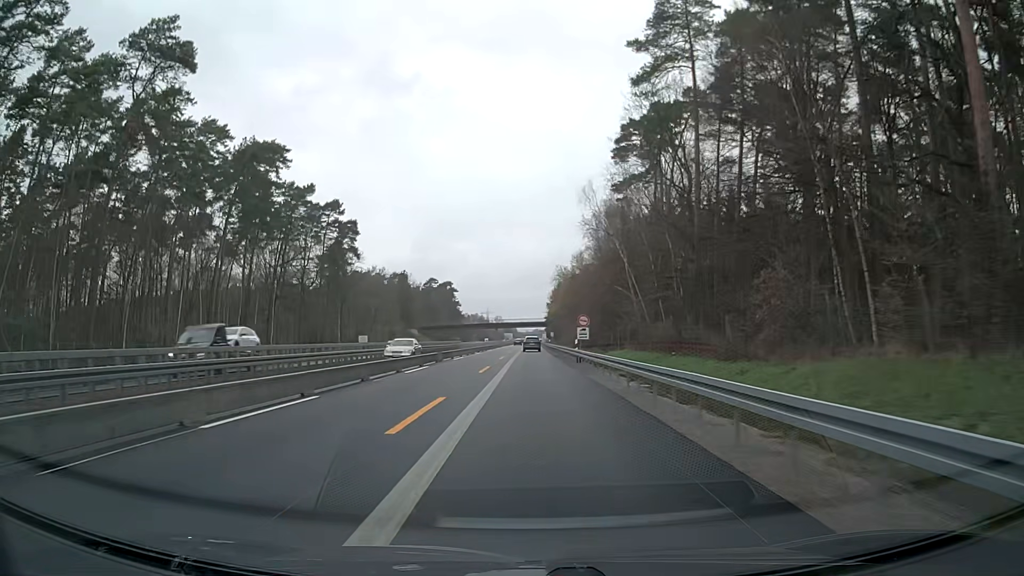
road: motorway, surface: asphalt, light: Day
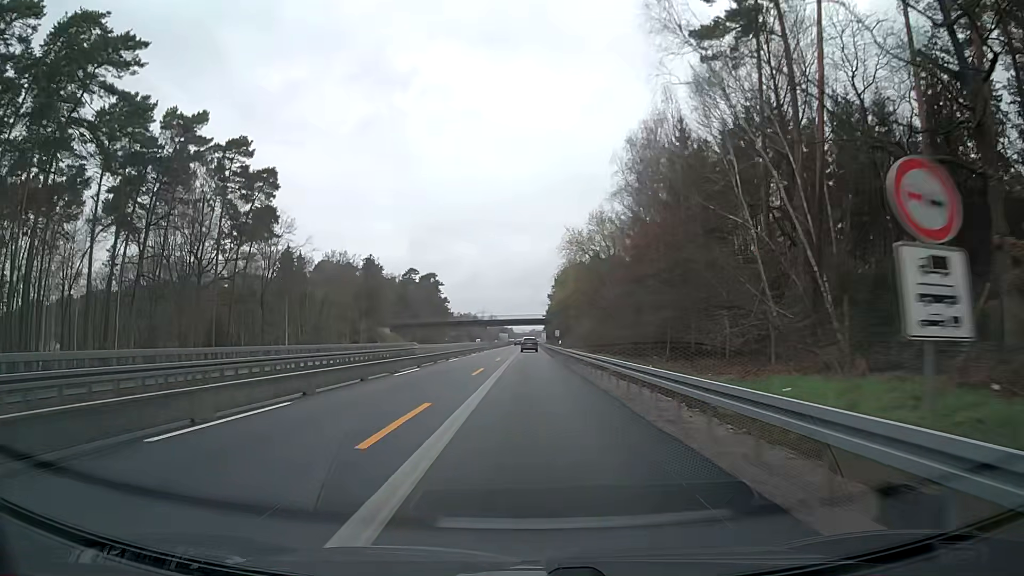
(+0.1, +37.5) m; 0°
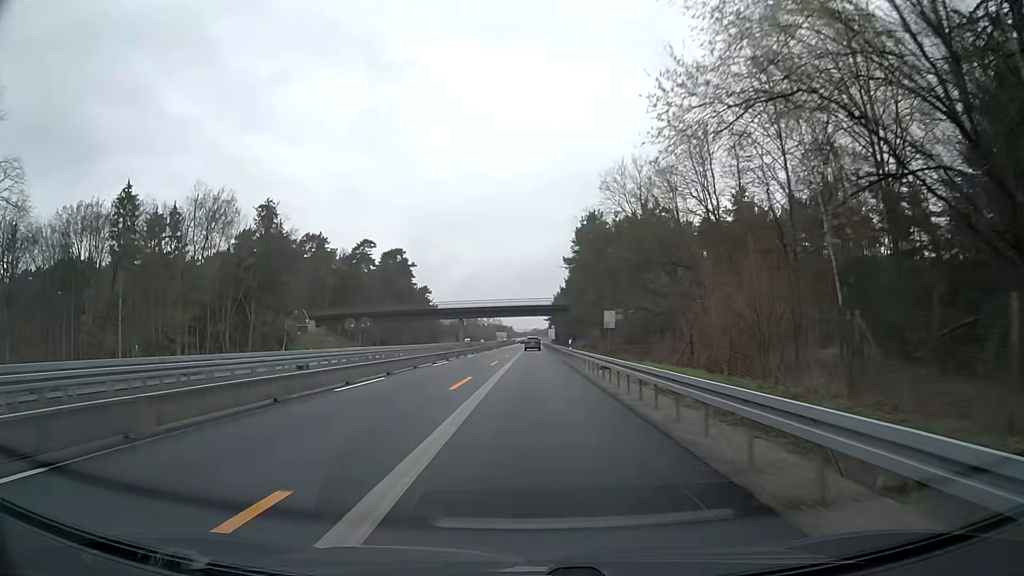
(0.0, +62.4) m; 0°
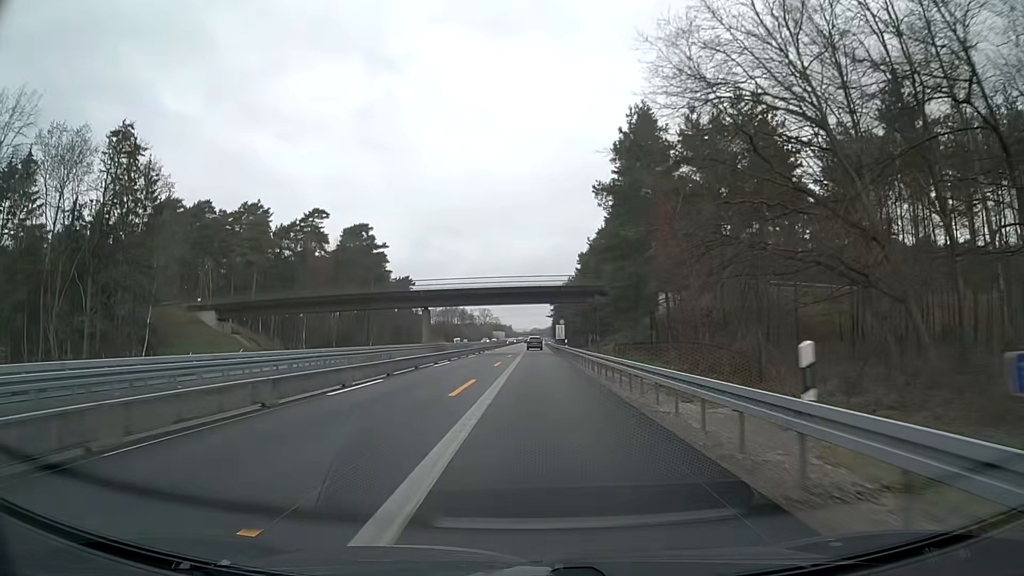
(-0.2, +37.5) m; 0°
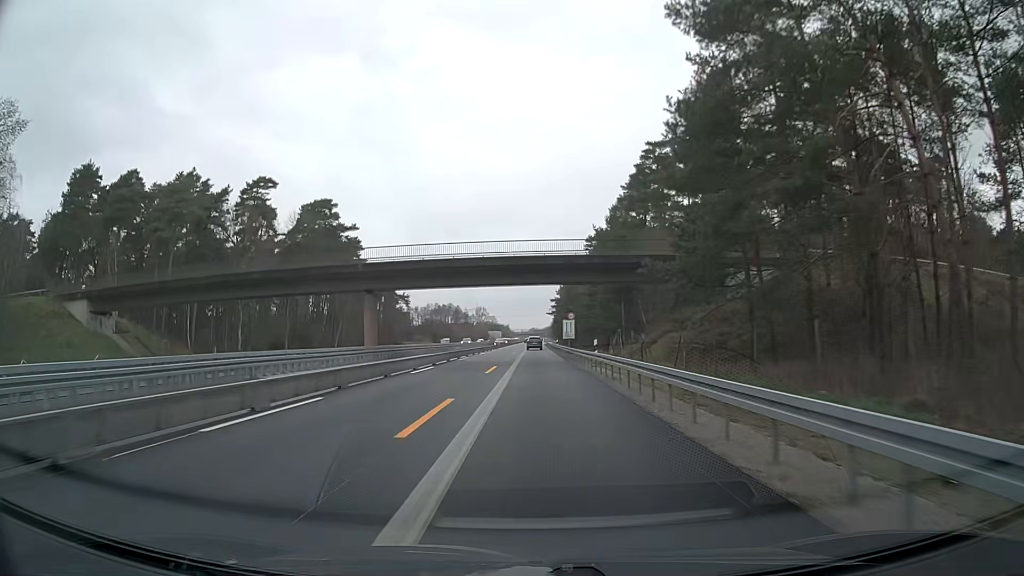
(+0.1, +25.0) m; 0°
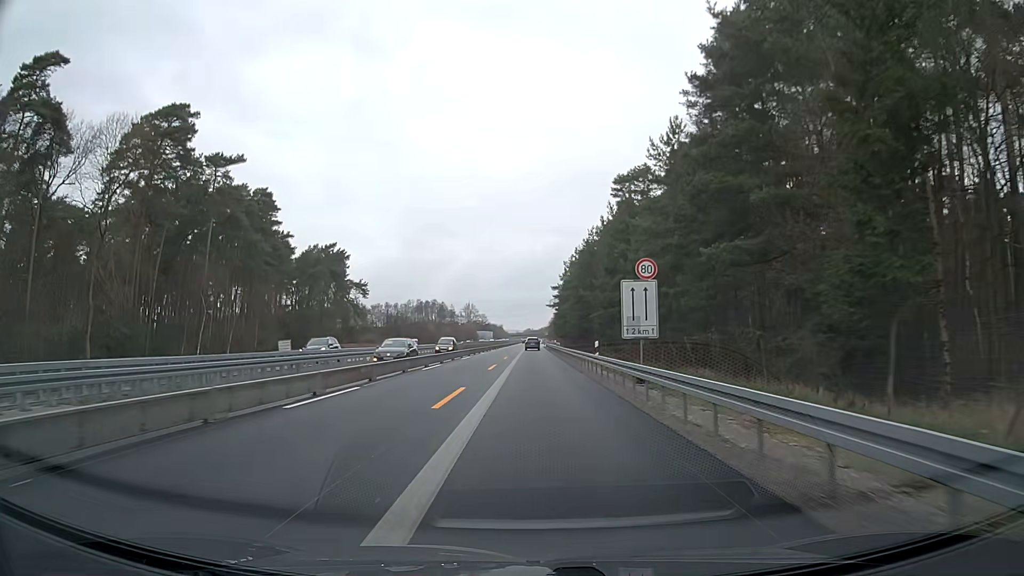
(+0.2, +50.1) m; 0°
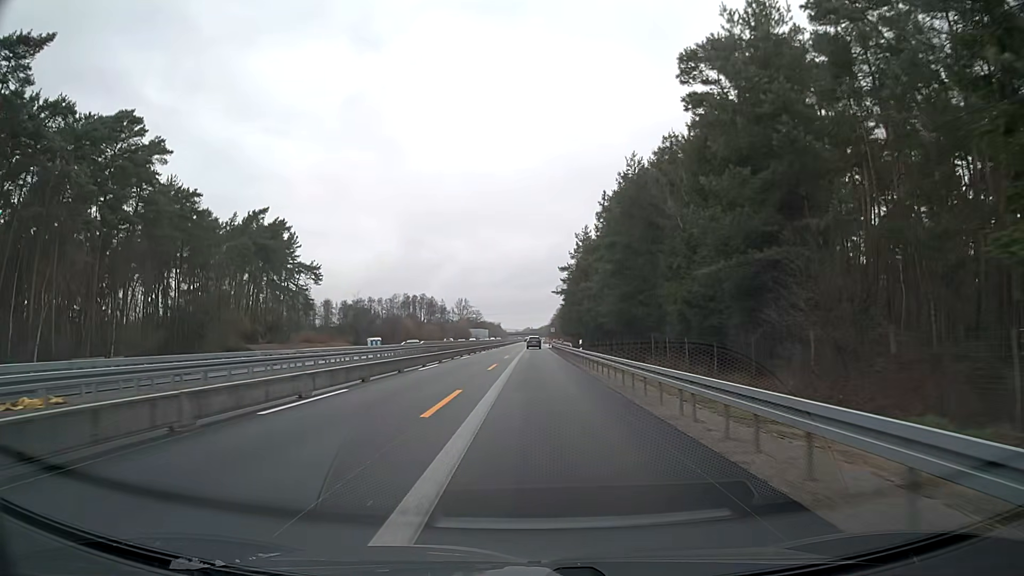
(0.0, +37.5) m; 0°
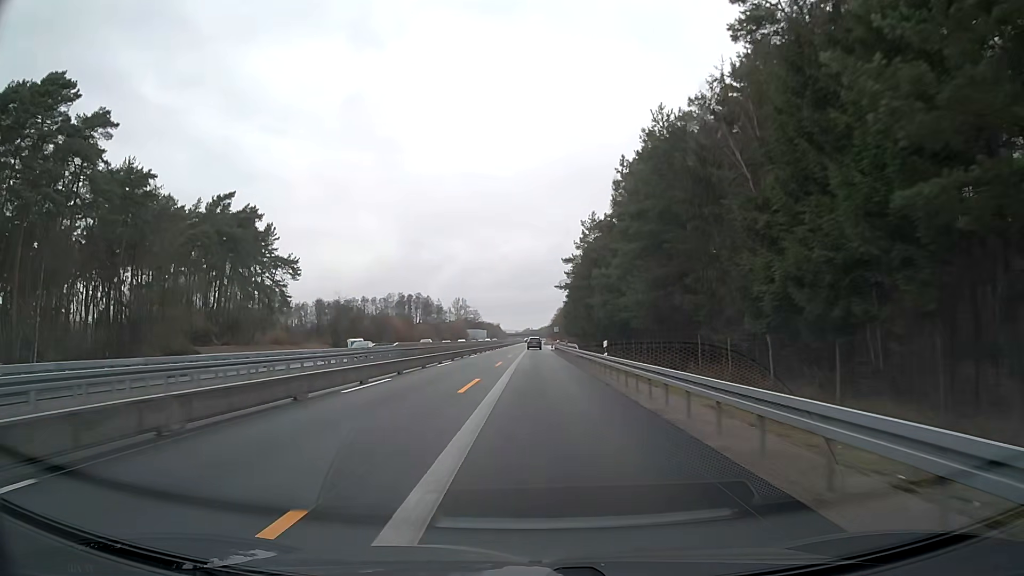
(0.0, +12.5) m; 0°
(0, +10) (0, +20) (0, +30) (0, +40) (0, +50) (0, +60) (+1, +70) (+1, +80) (+1, +90) (+1, +100) m
